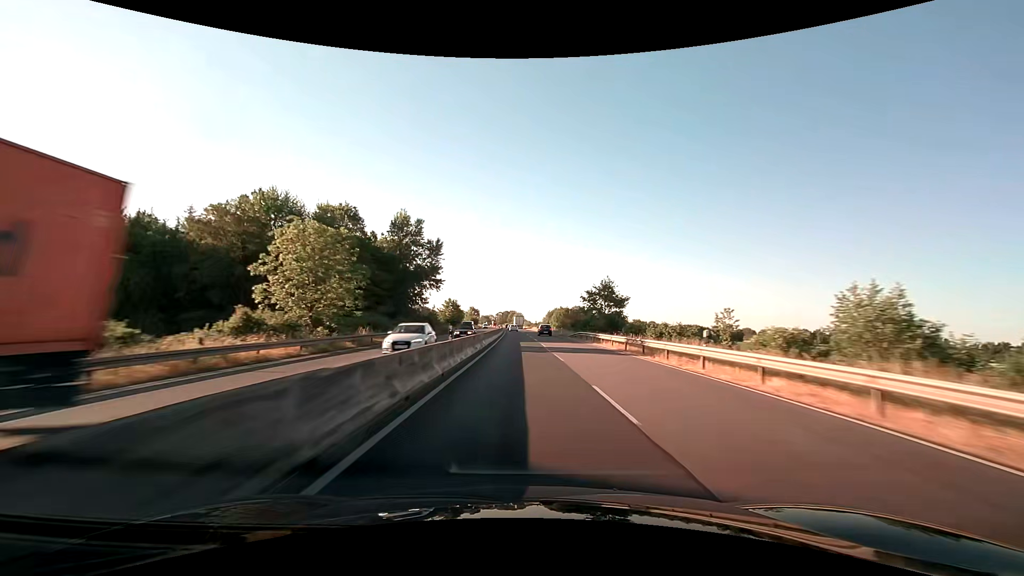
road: trunk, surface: asphalt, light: Day
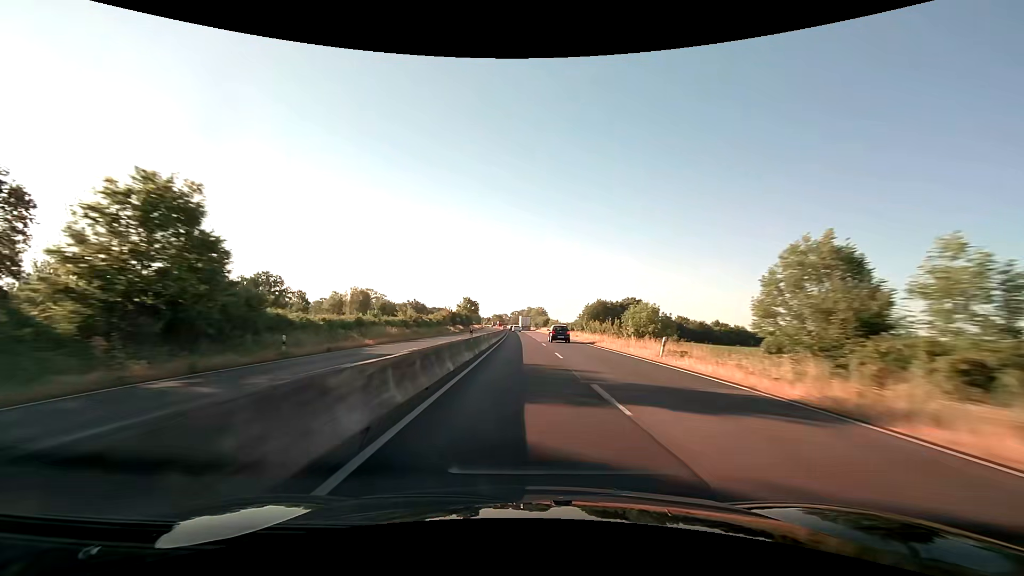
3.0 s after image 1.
(-1.8, +95.3) m; -2°
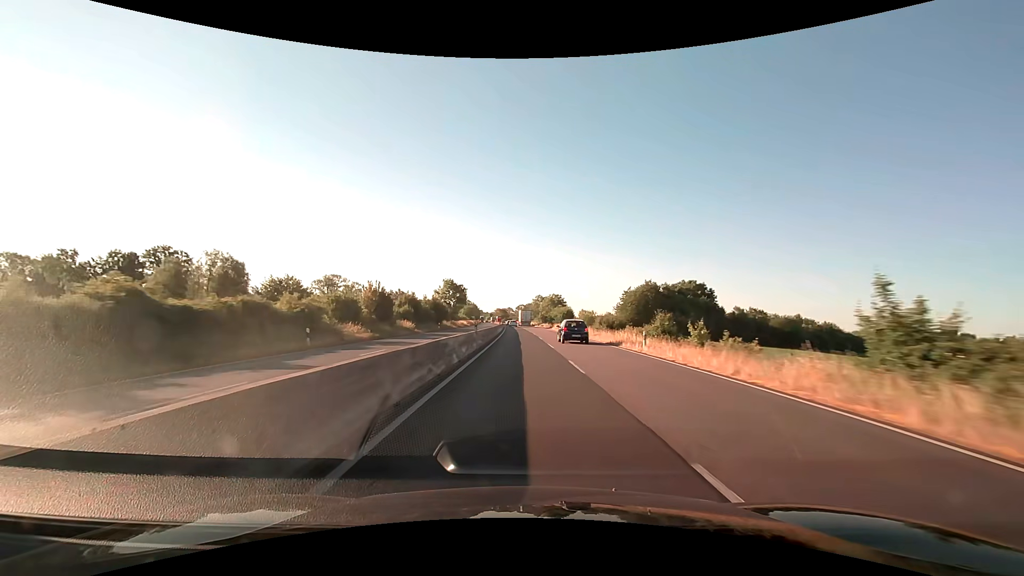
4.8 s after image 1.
(-0.3, +54.3) m; -1°
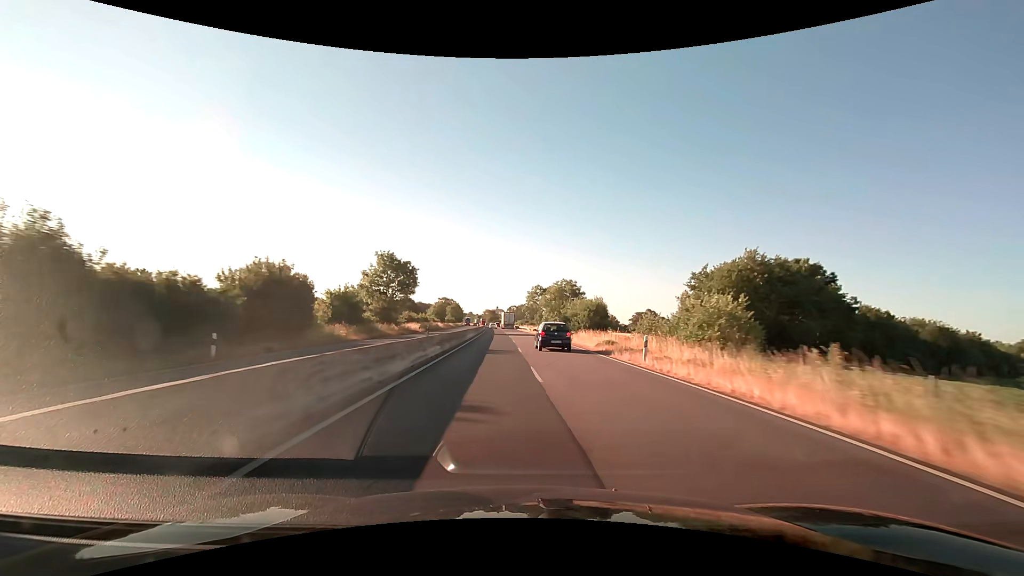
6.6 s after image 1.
(+0.3, +48.7) m; +1°
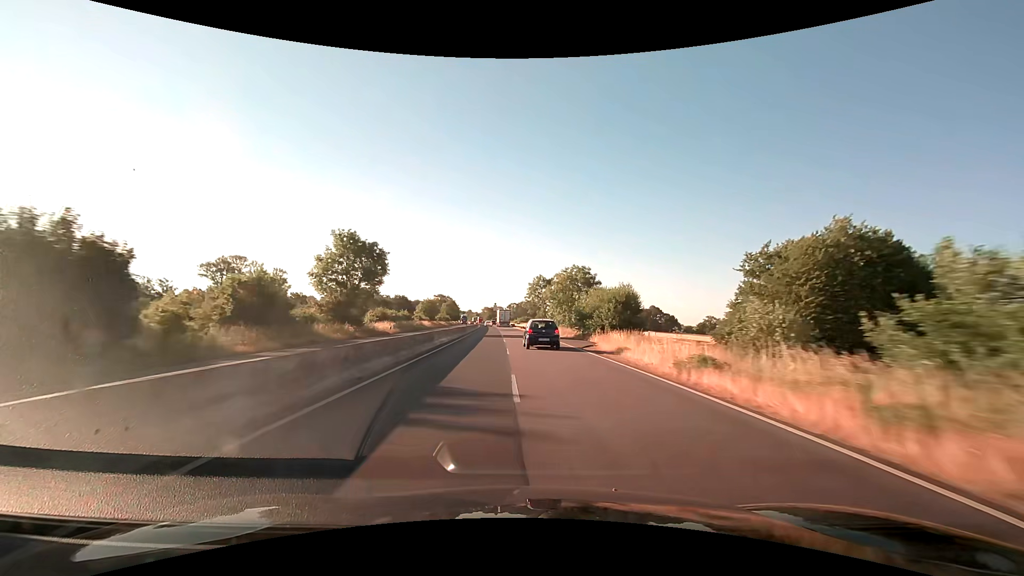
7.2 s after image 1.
(0.0, +15.3) m; 0°
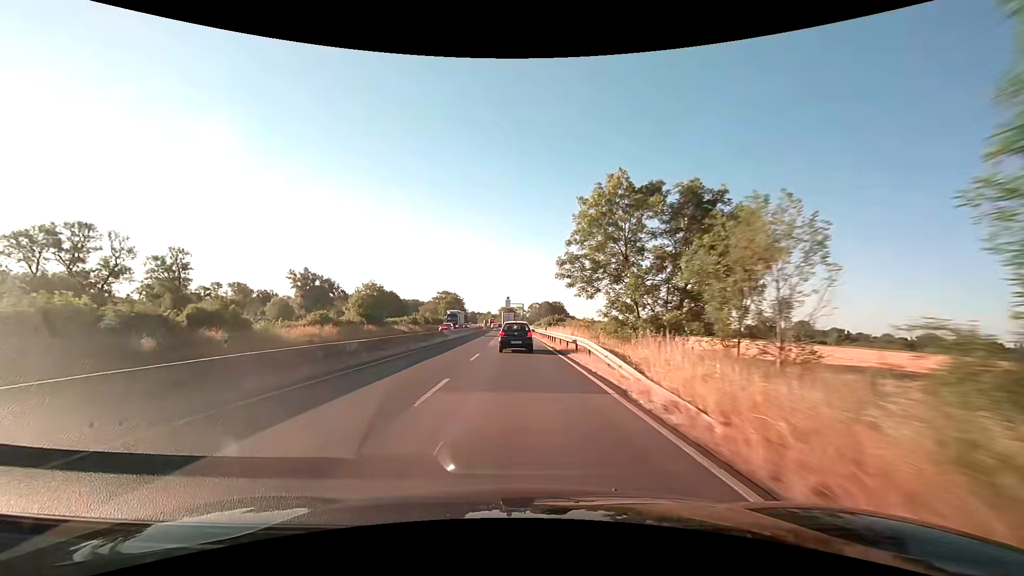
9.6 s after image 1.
(-0.9, +57.9) m; -3°
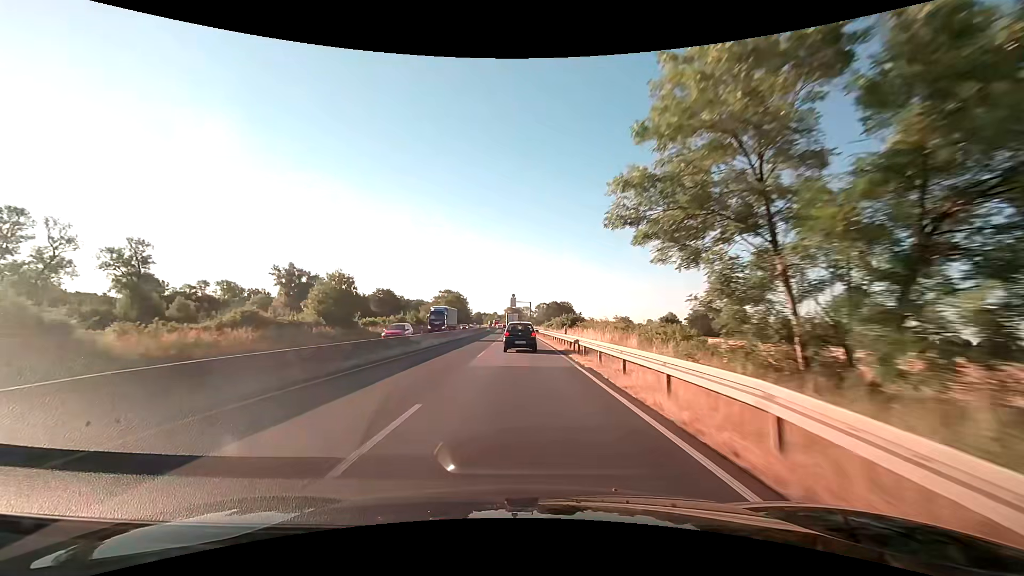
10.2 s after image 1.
(-0.1, +13.9) m; -1°
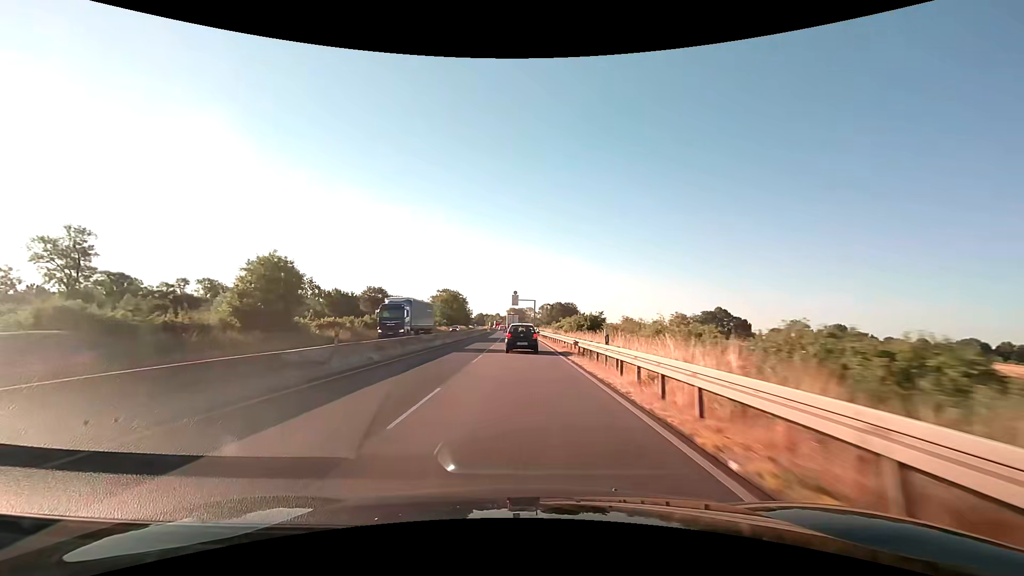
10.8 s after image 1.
(-0.1, +13.7) m; 0°
(0, +10) (0, +20) (0, +30) (0, +40) (-1, +50) (-1, +60) (-1, +70) (-2, +80) (-2, +90) (-2, +100) m
